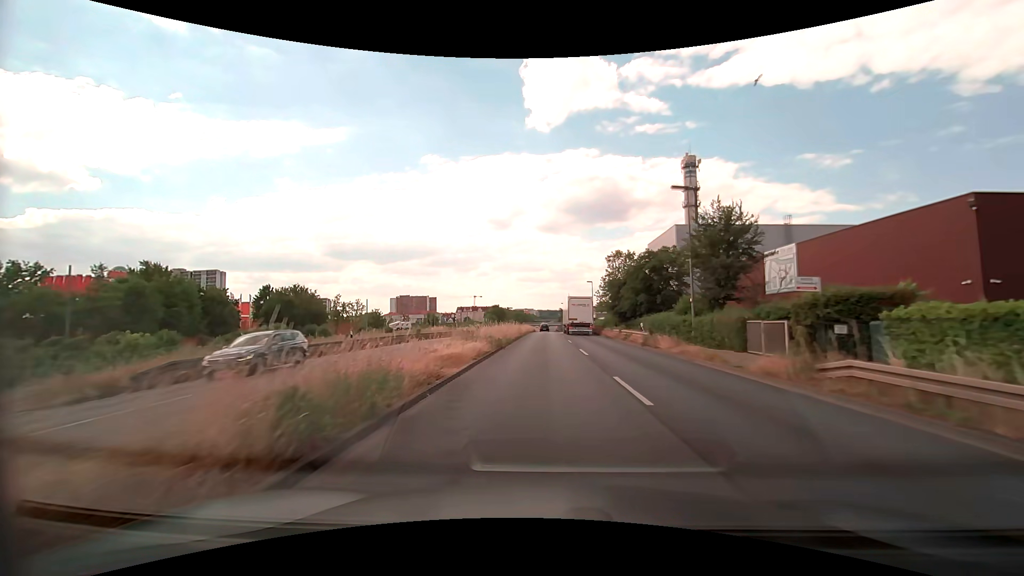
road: primary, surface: asphalt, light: Day
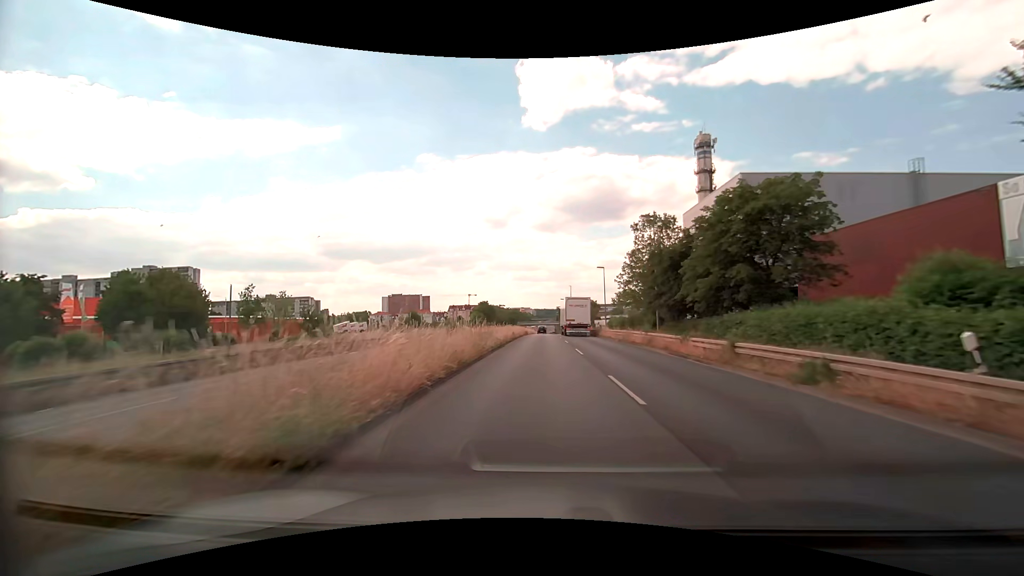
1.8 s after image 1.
(+0.1, +24.8) m; 0°
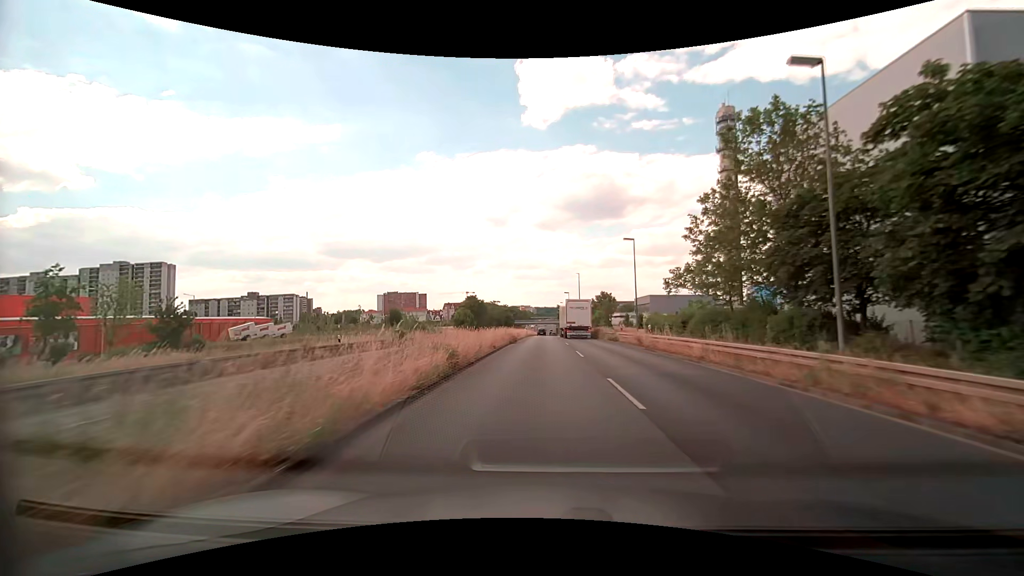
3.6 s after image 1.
(0.0, +24.8) m; 0°
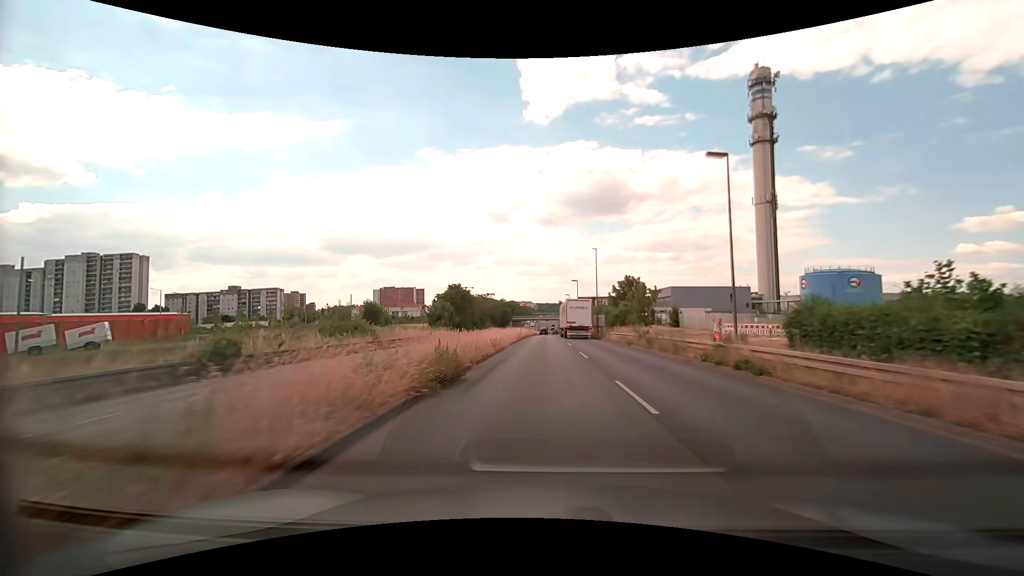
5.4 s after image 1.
(-0.1, +24.8) m; 0°
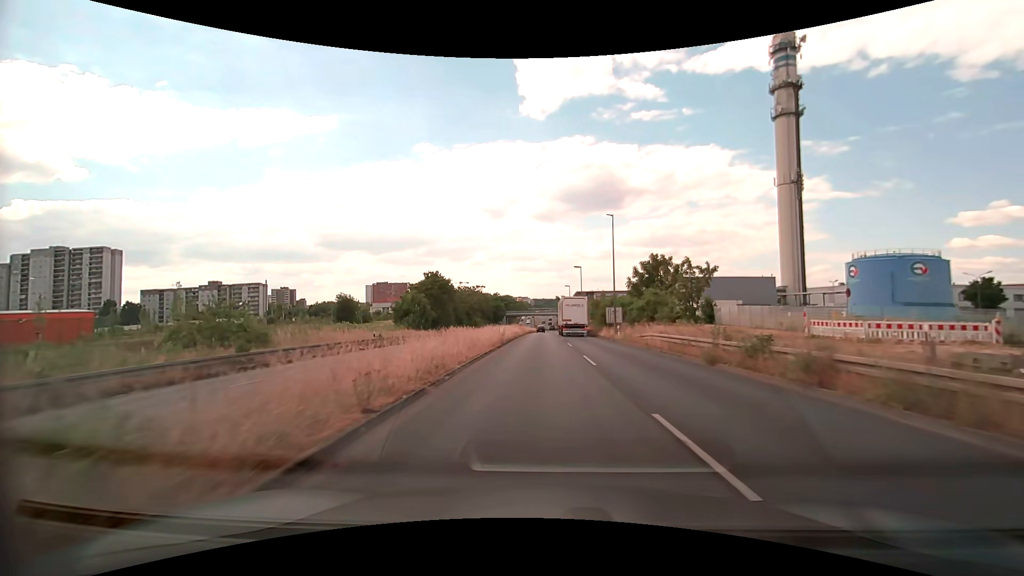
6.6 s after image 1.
(0.0, +16.5) m; +1°
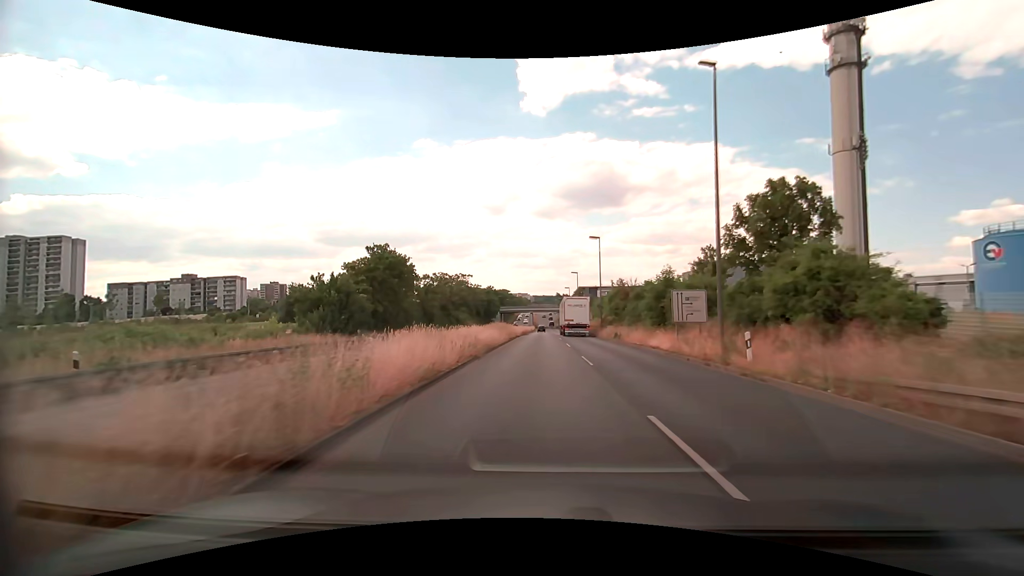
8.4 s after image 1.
(-0.1, +24.7) m; 0°
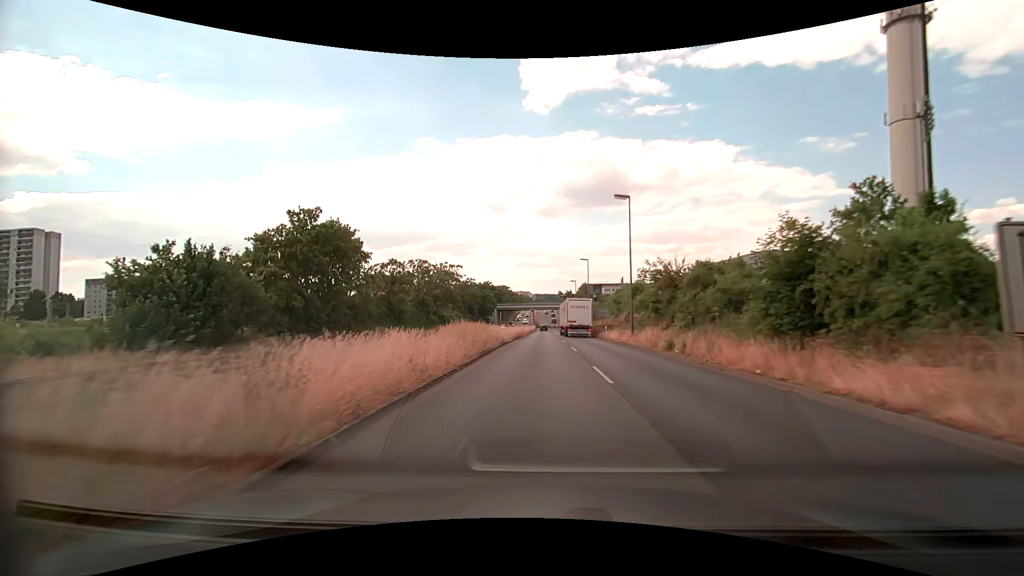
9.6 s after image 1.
(0.0, +16.5) m; 0°
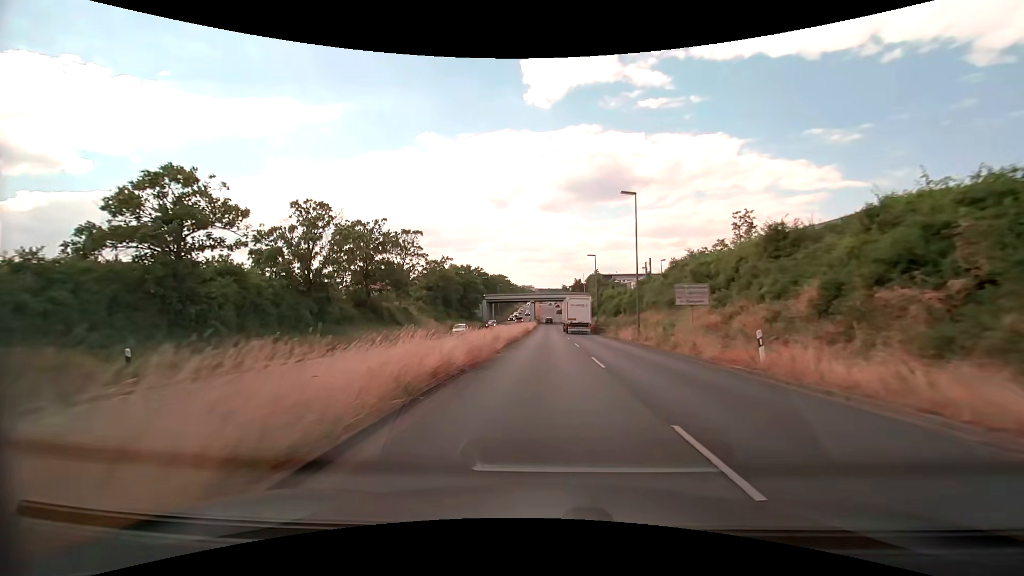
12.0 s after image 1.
(-0.1, +33.2) m; 0°
(0, +10) (0, +20) (0, +30) (0, +40) (0, +50) (0, +60) (0, +70) (0, +80) (0, +90) (+1, +100) m
